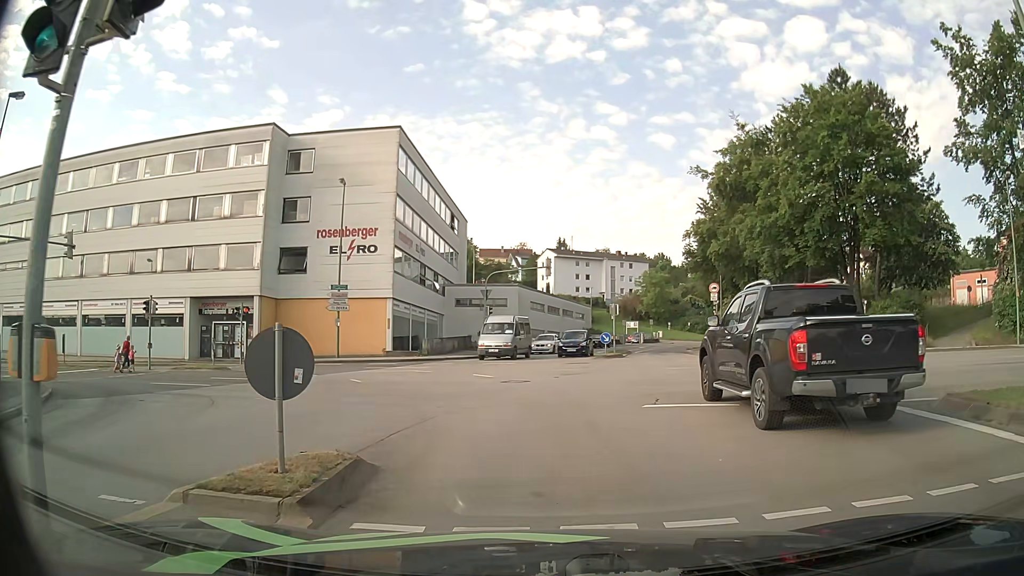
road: tertiary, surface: asphalt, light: Day
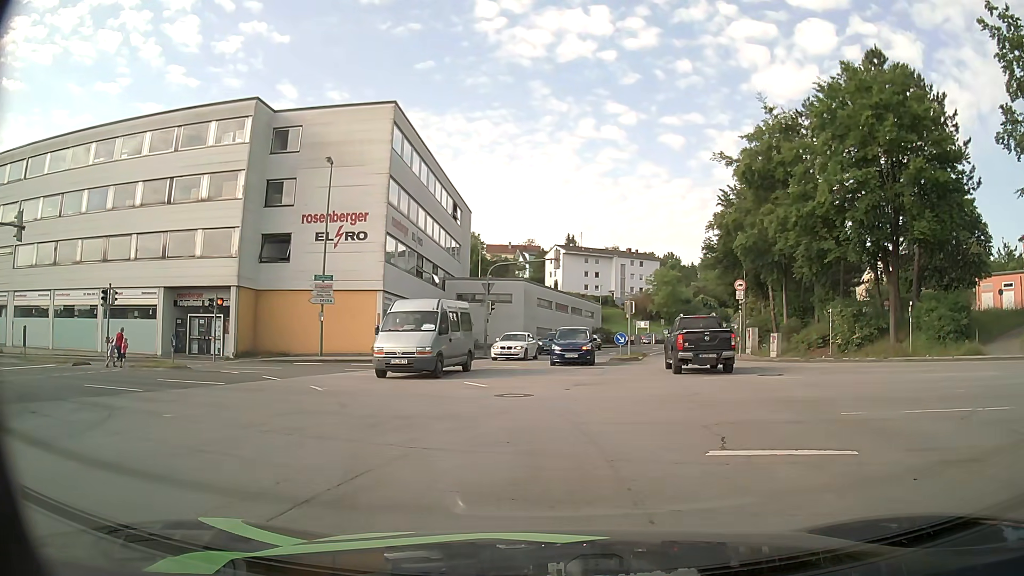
(+0.1, +4.0) m; 0°
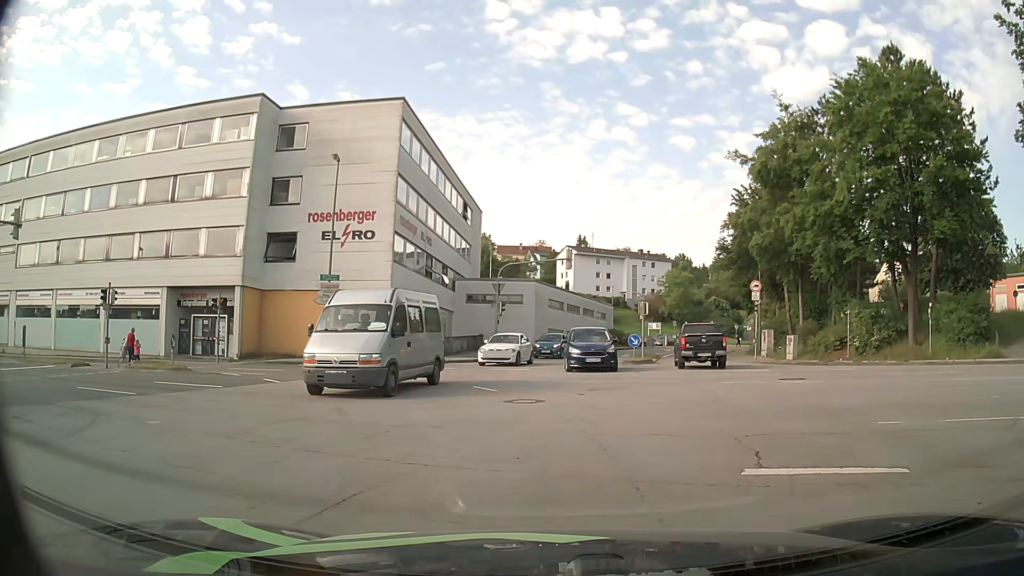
(0.0, +0.8) m; -2°
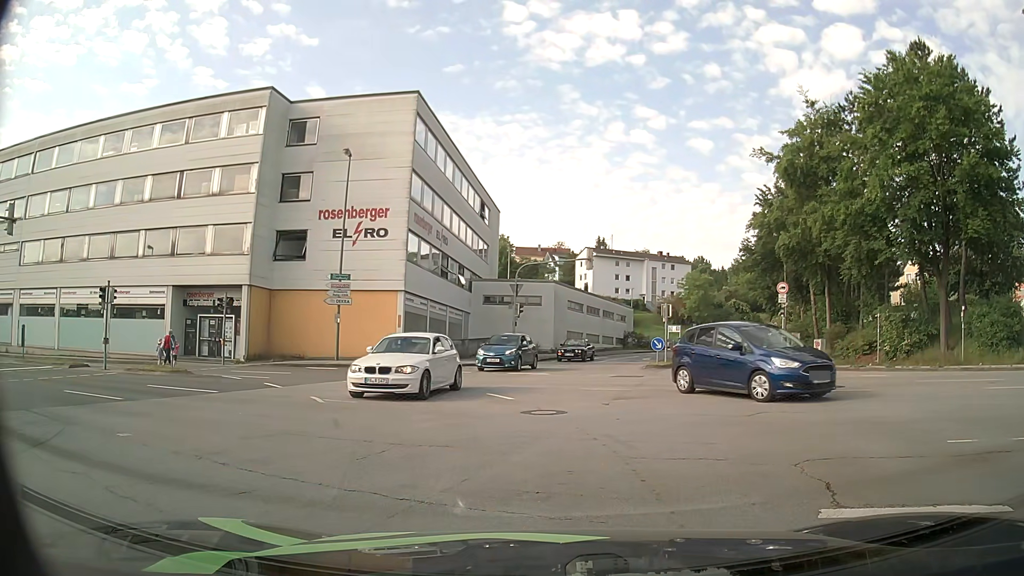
(0.0, +1.3) m; 0°
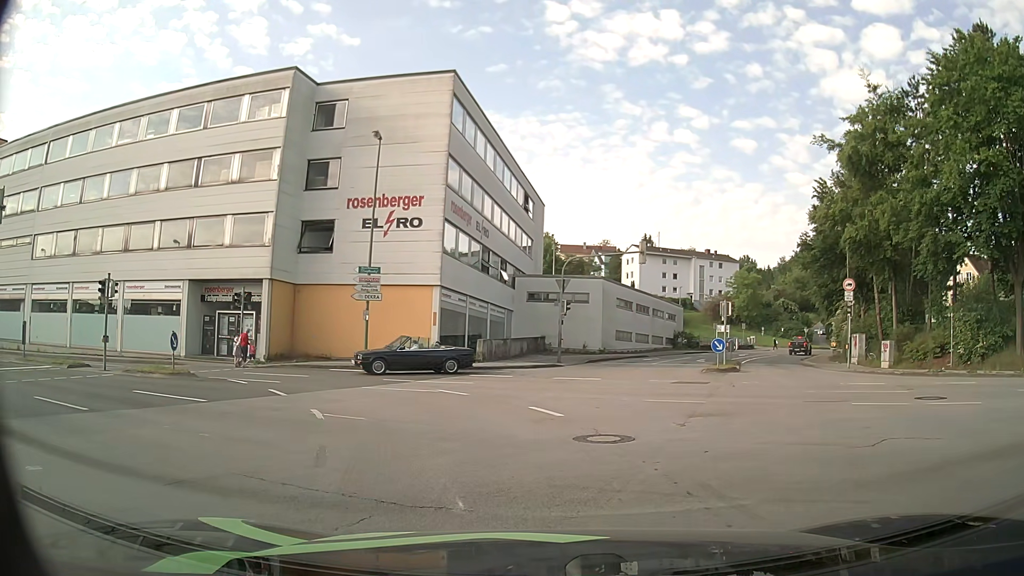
(-0.1, +3.0) m; -4°
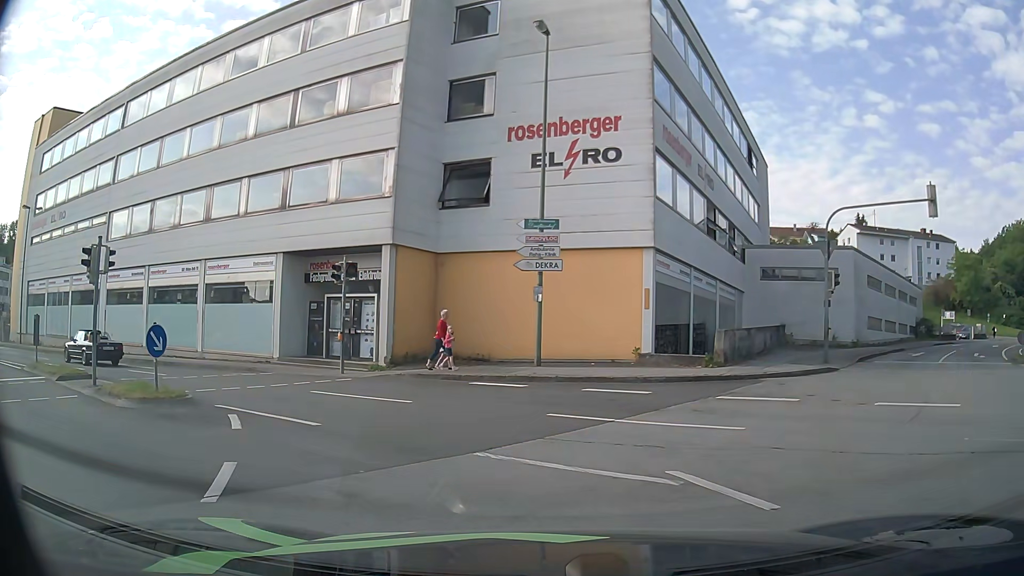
(-1.2, +11.0) m; -15°
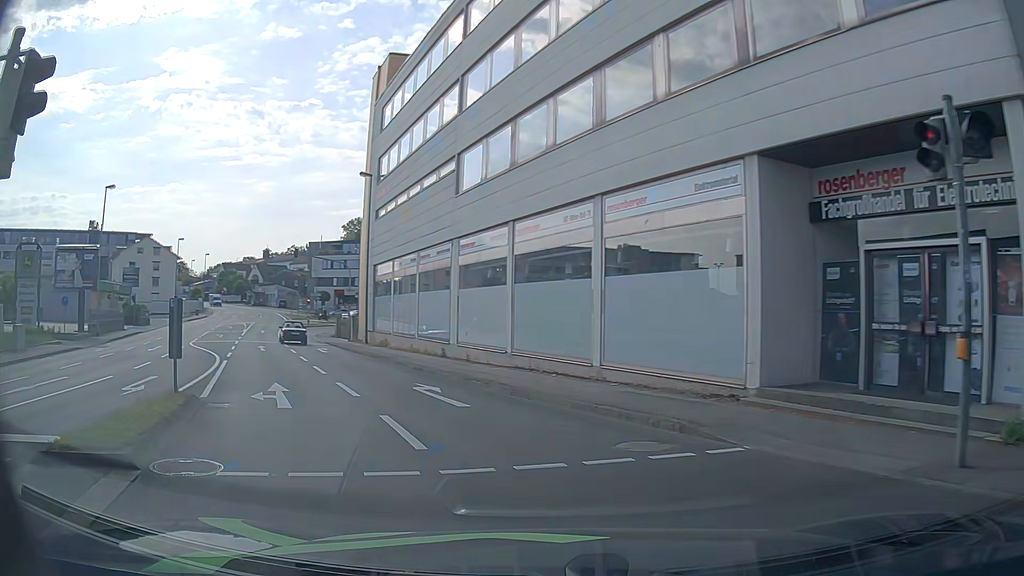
(-4.5, +13.2) m; -41°
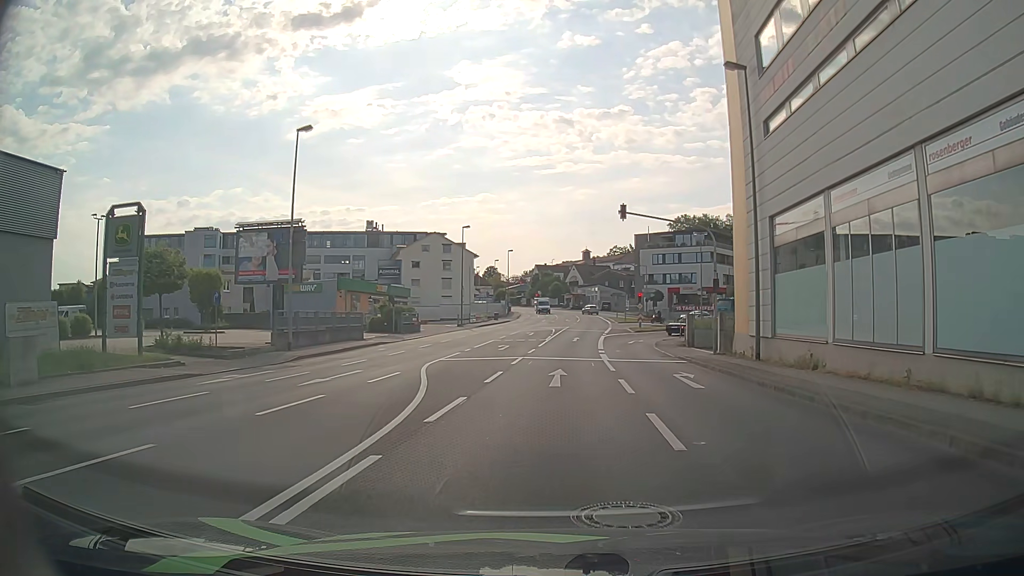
(-5.9, +17.2) m; -27°
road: tertiary_link
(0, +10) (0, +20) (0, +30) (+1, +40) (+2, +50) (+2, +60) (+3, +70) (+4, +80) (+4, +90) (+4, +100) m
